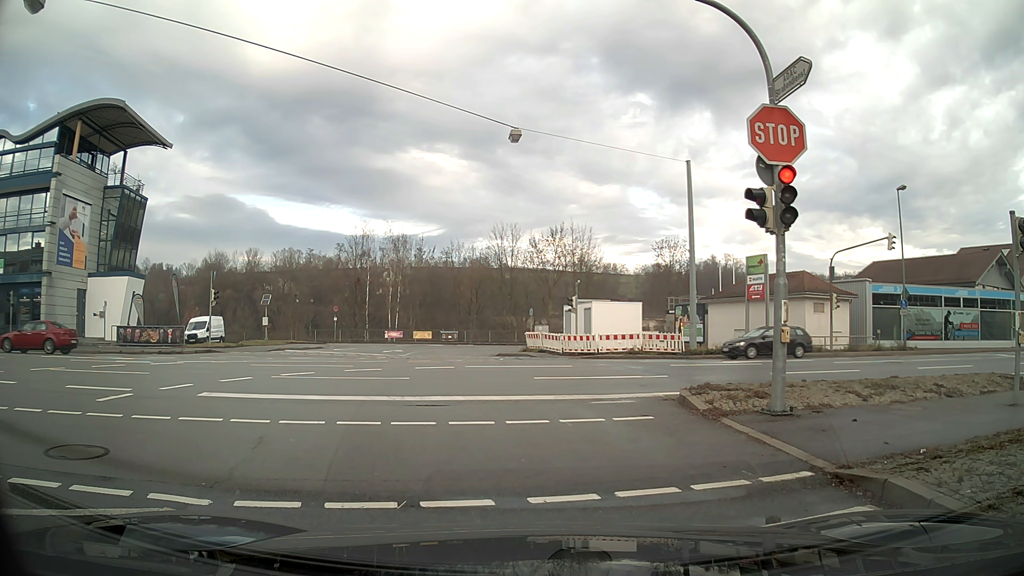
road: tertiary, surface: asphalt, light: Day
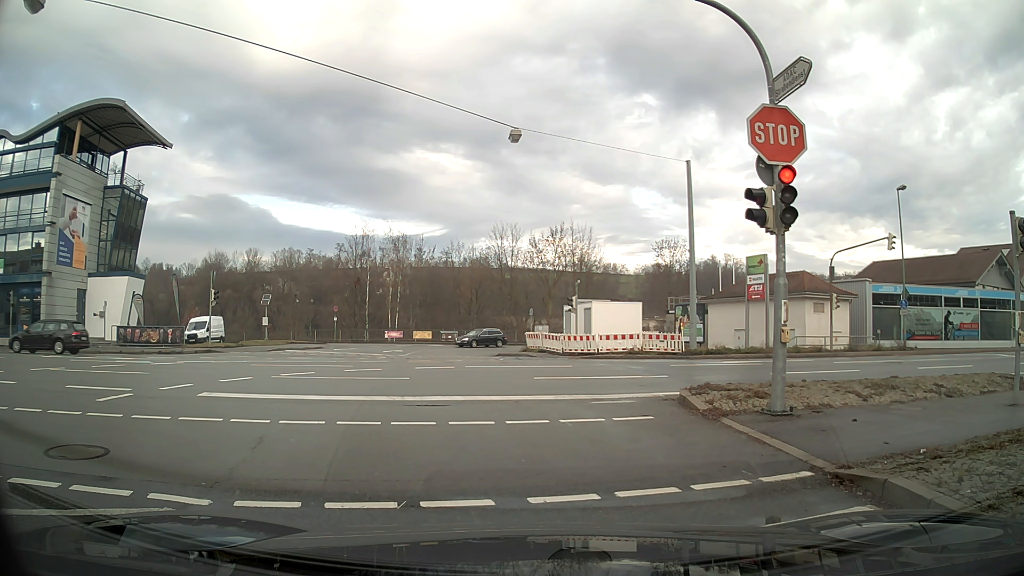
(0.0, 0.0) m; 0°
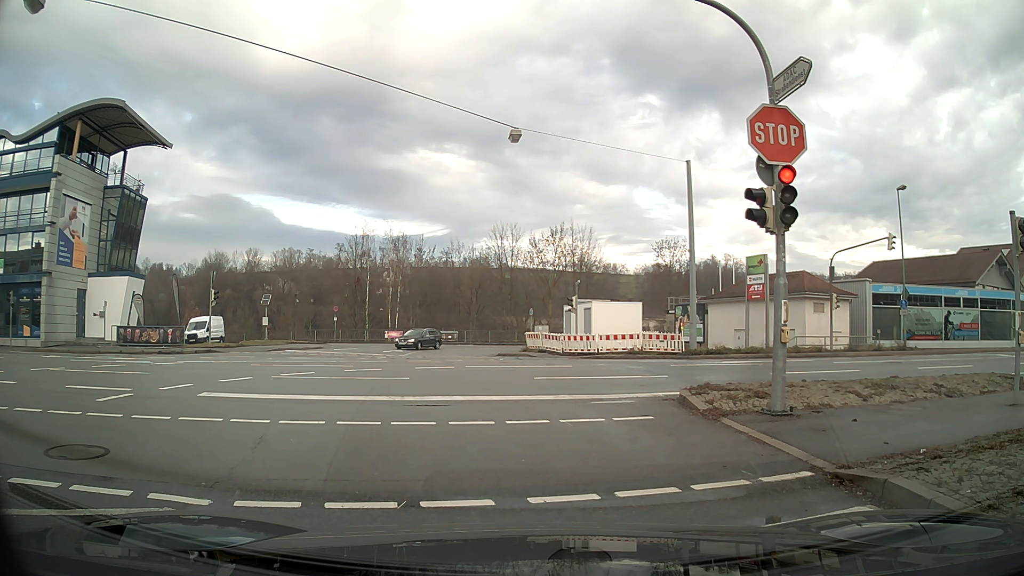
(0.0, 0.0) m; 0°
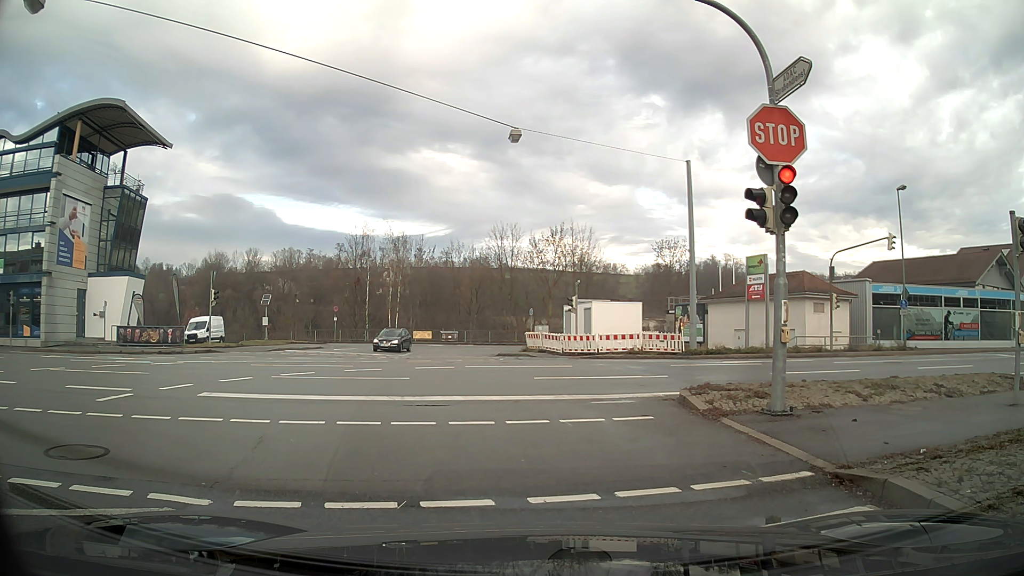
(0.0, 0.0) m; 0°
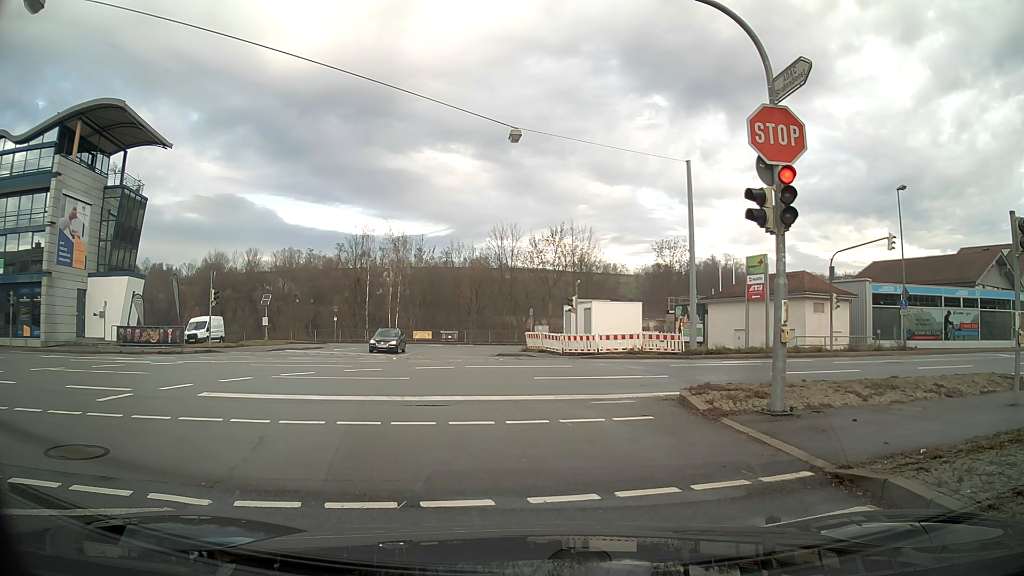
(0.0, 0.0) m; 0°
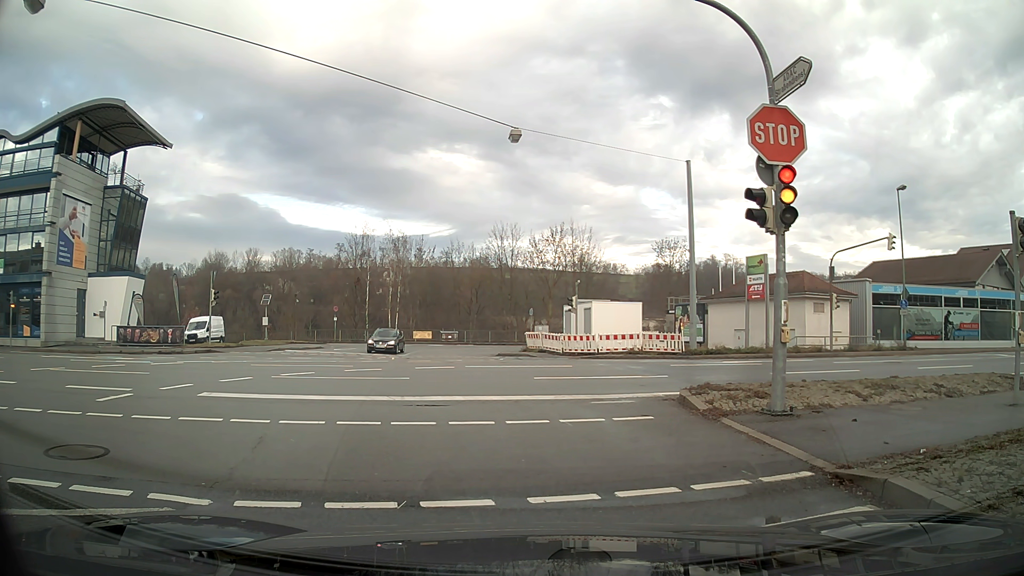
(0.0, 0.0) m; 0°
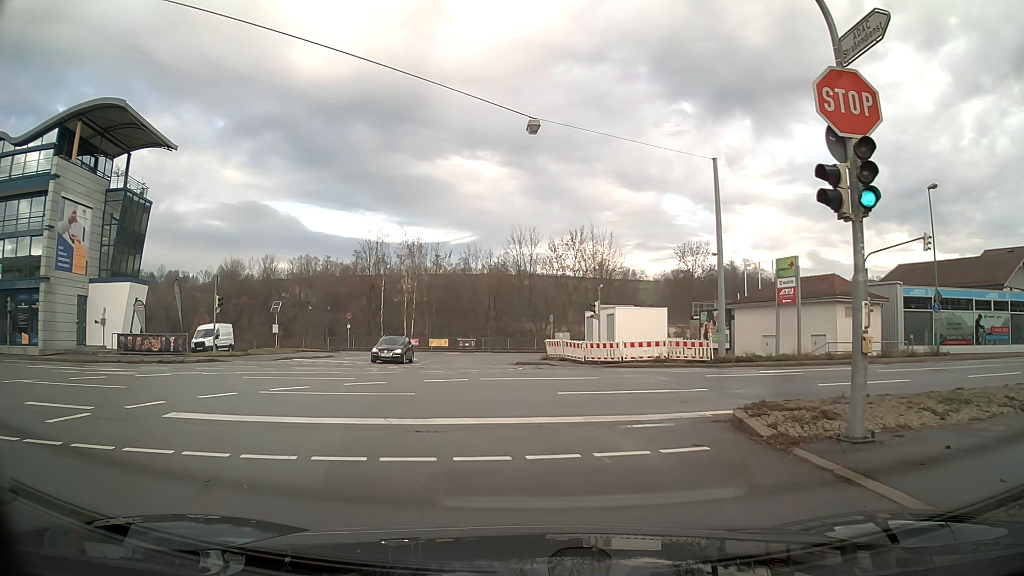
(-0.1, +2.0) m; -3°
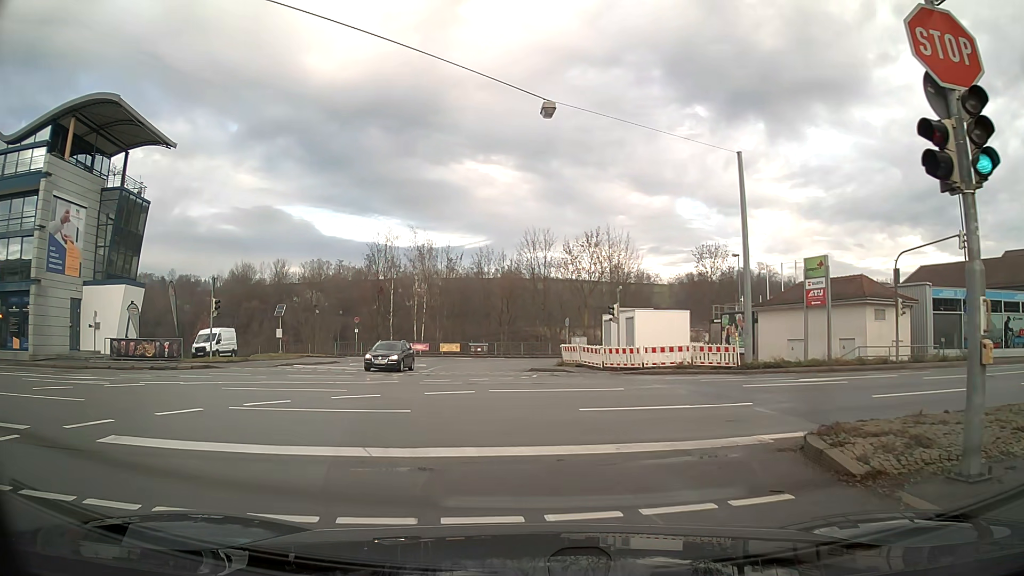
(0.0, +2.2) m; -2°
